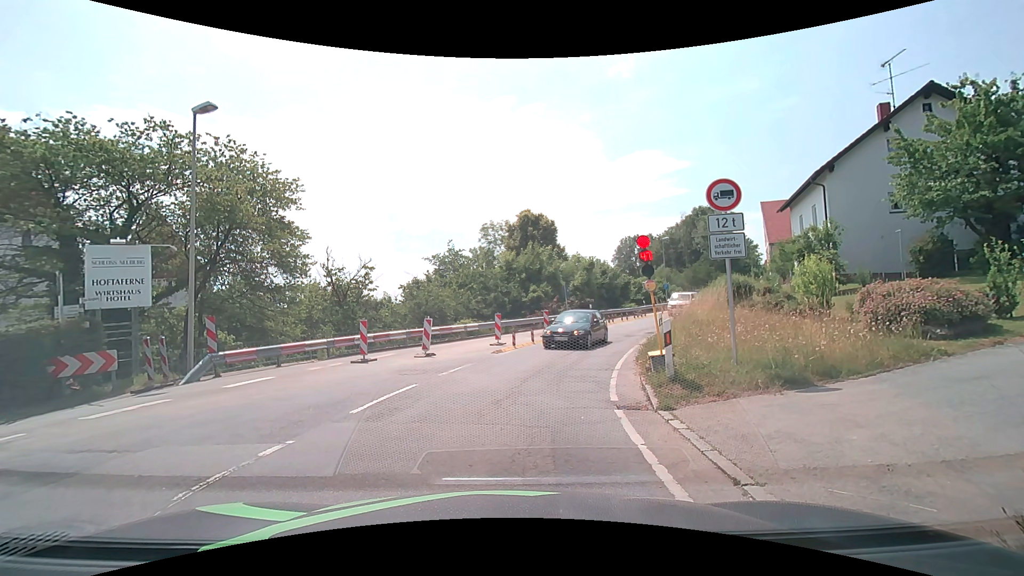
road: secondary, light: Day
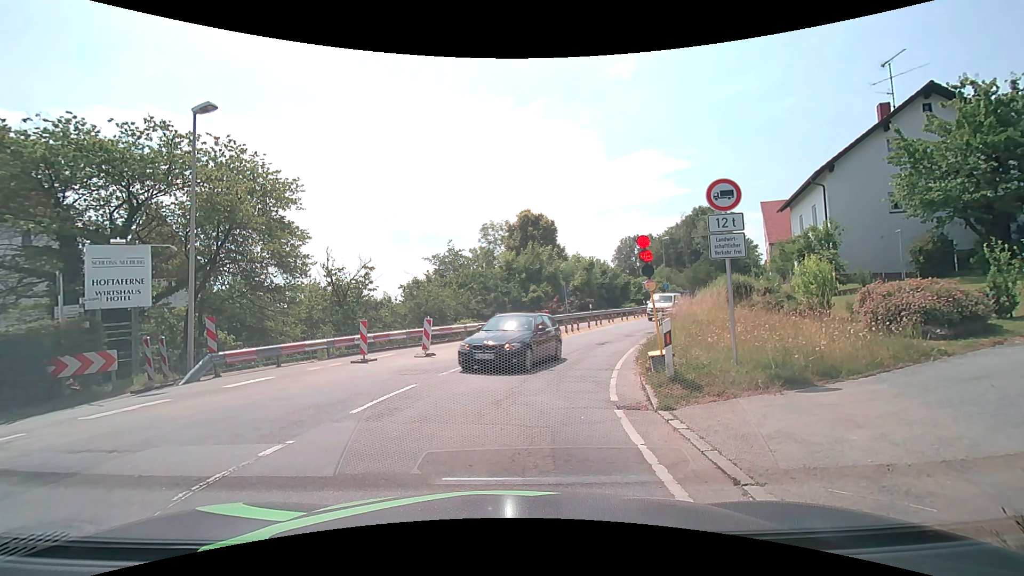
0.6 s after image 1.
(0.0, 0.0) m; 0°
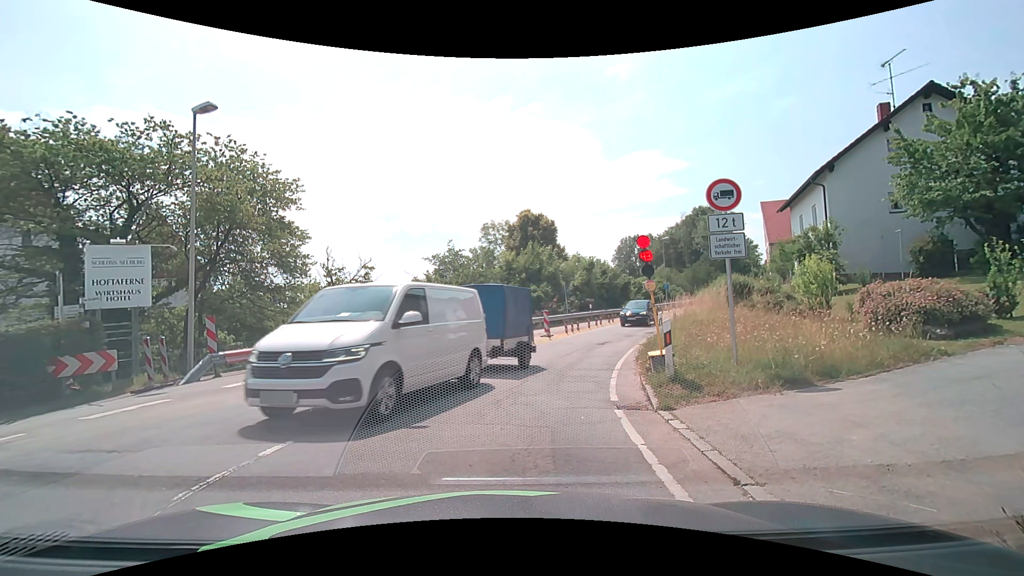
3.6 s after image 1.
(0.0, 0.0) m; 0°
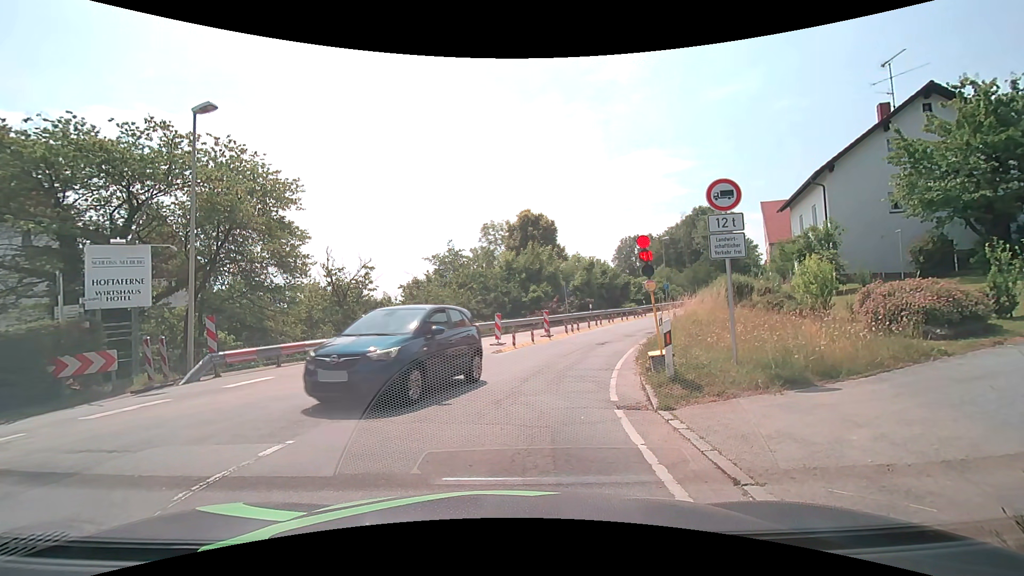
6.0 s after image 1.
(0.0, 0.0) m; 0°
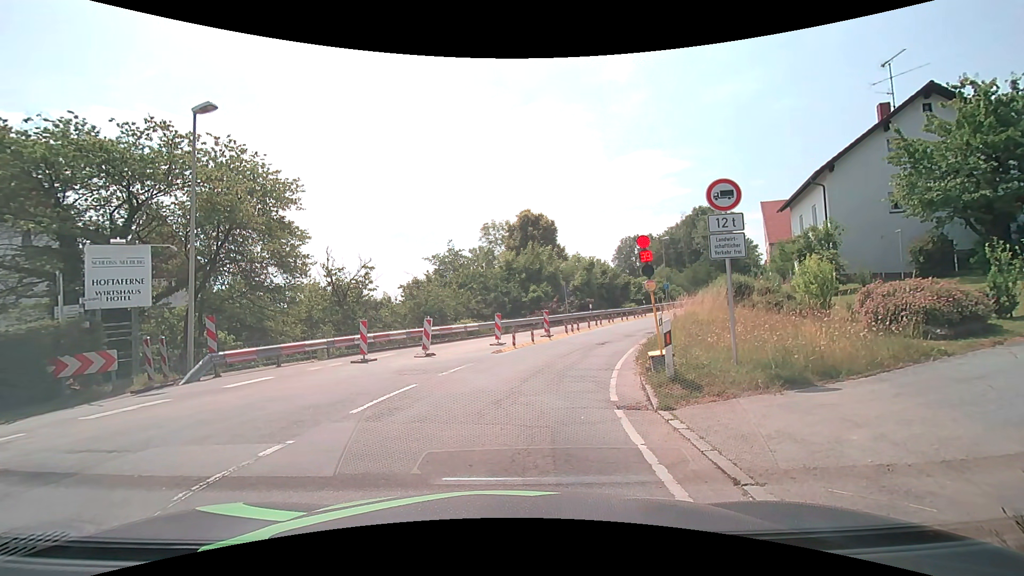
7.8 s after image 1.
(0.0, 0.0) m; 0°
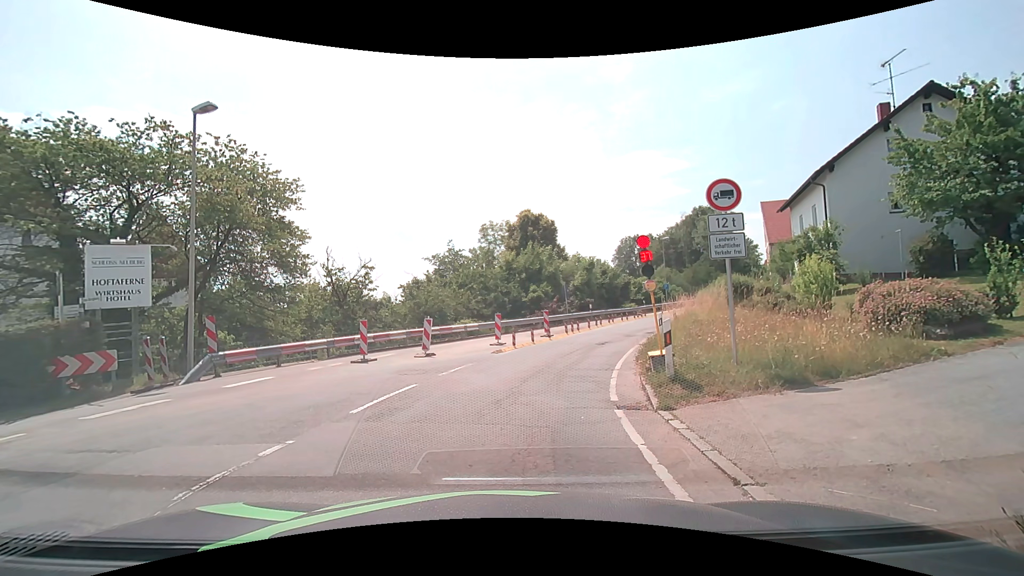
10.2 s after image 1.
(0.0, 0.0) m; 0°
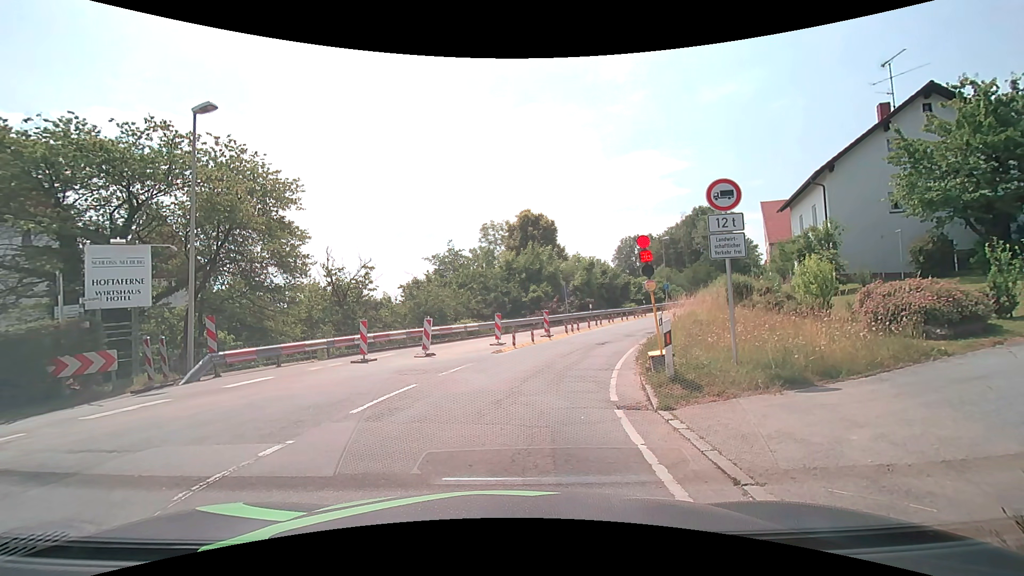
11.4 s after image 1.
(0.0, 0.0) m; 0°
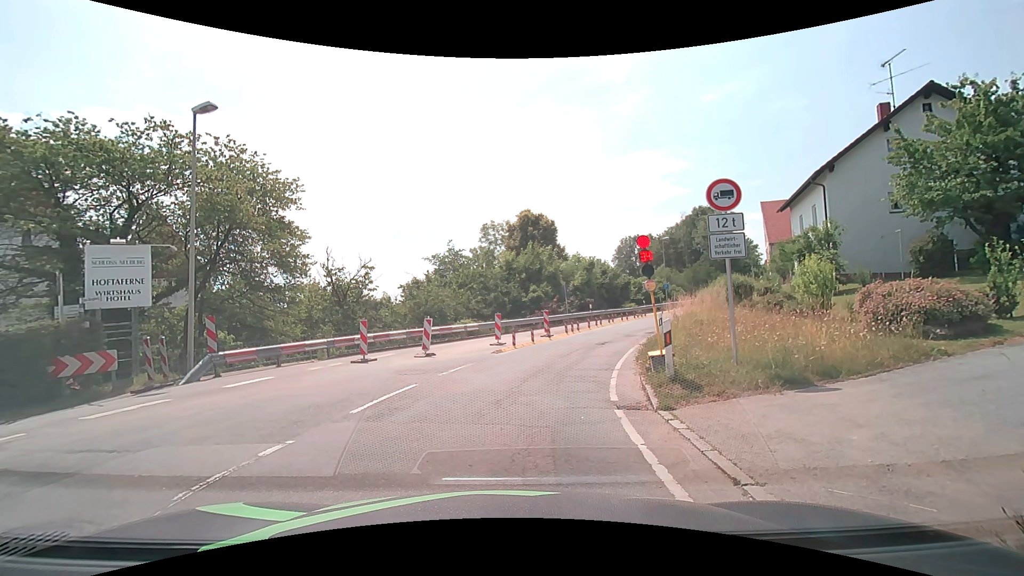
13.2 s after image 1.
(0.0, 0.0) m; 0°
(0, +10) (+3, +20) (+6, +29) (+11, +38) (+16, +47) (+21, +55) (+27, +63) (+34, +71) (+40, +78) (+47, +86) m
